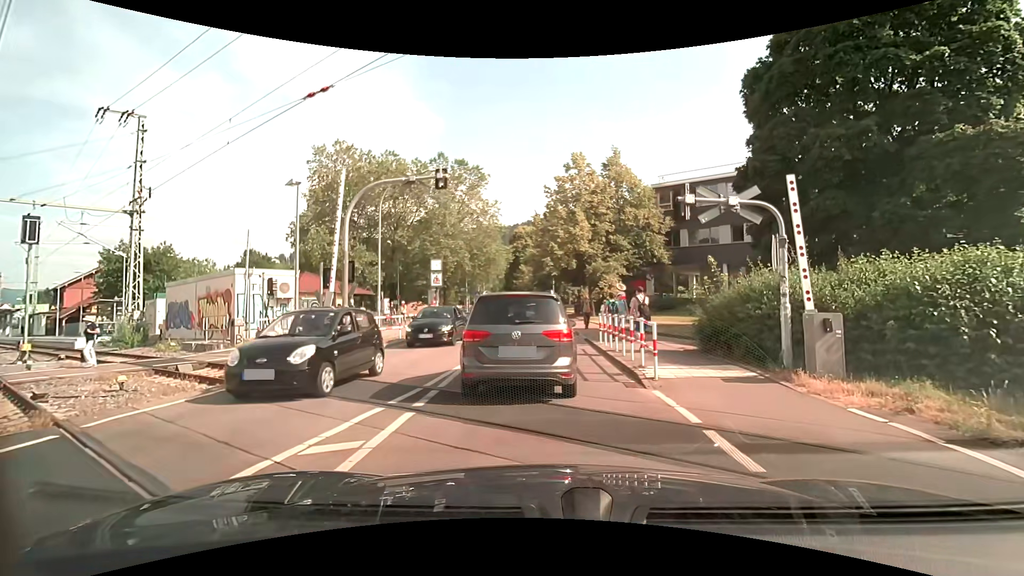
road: unclassified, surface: asphalt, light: Day
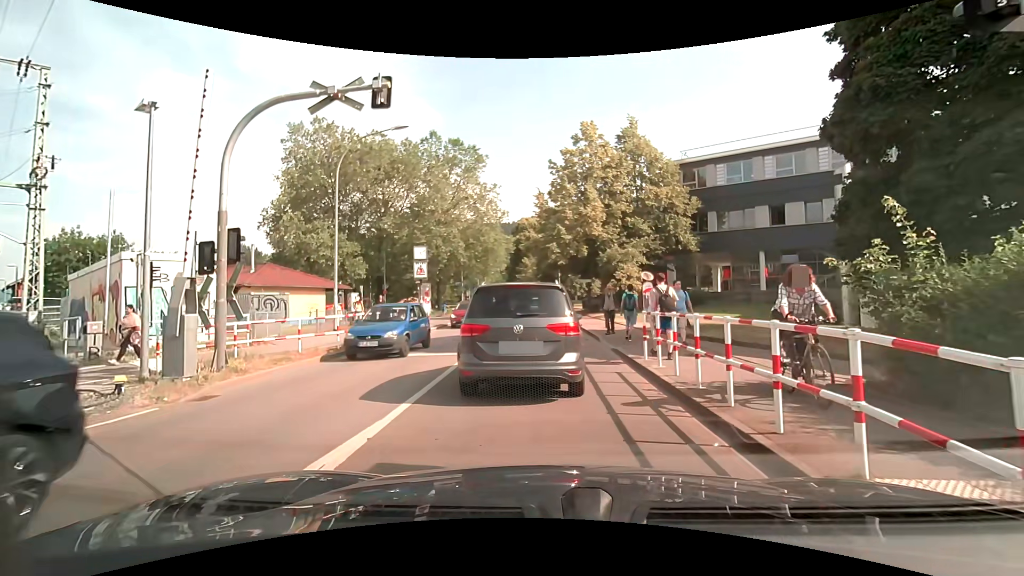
(+0.1, +6.9) m; +1°
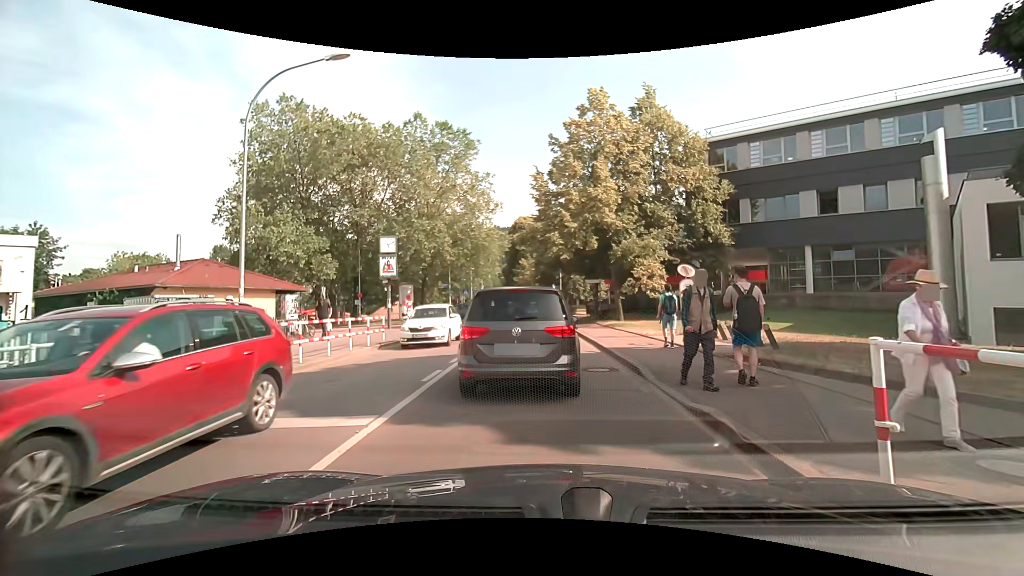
(0.0, +7.3) m; 0°
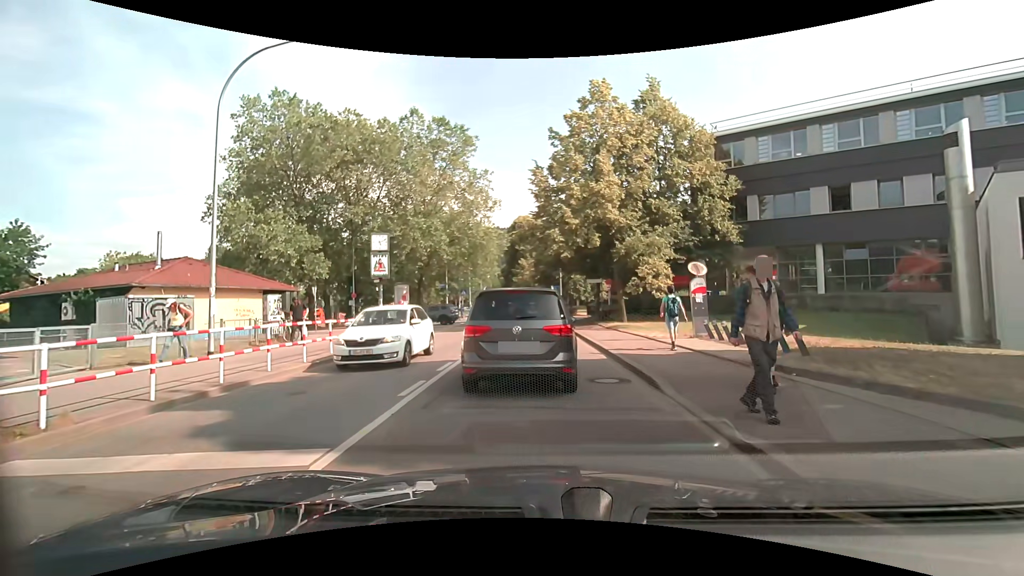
(0.0, +1.4) m; -1°
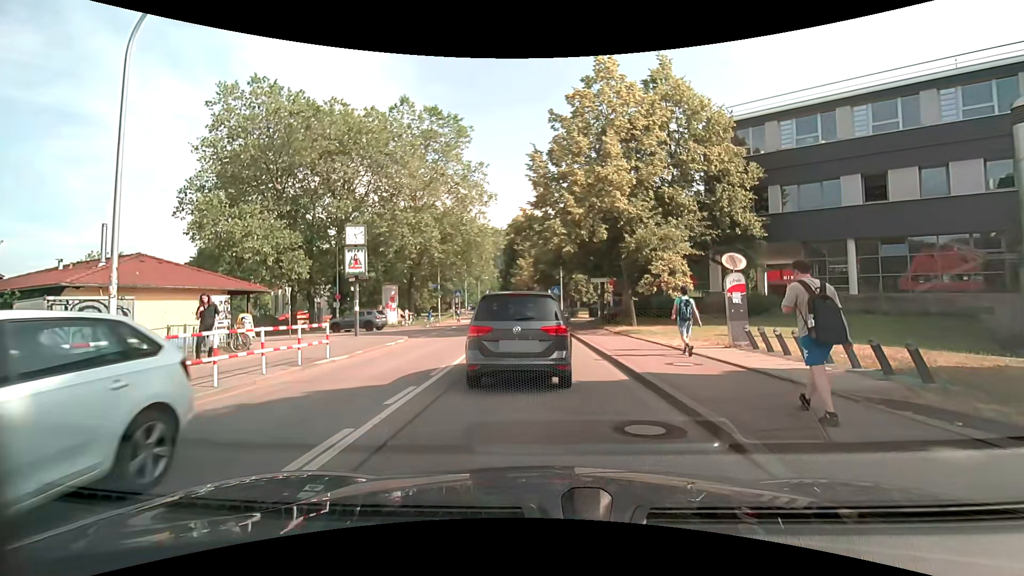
(0.0, +3.5) m; 0°
